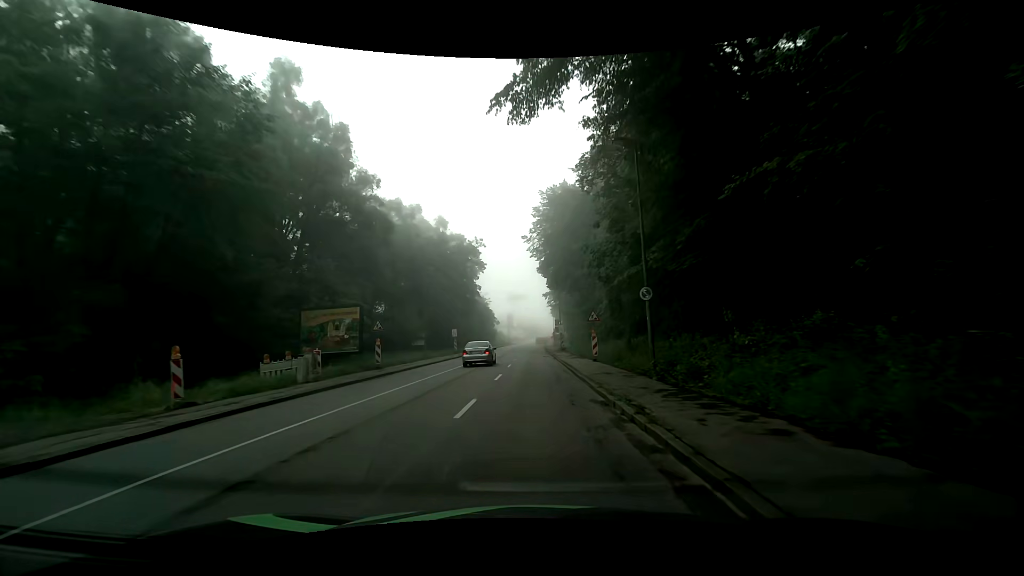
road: tertiary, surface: asphalt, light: Day
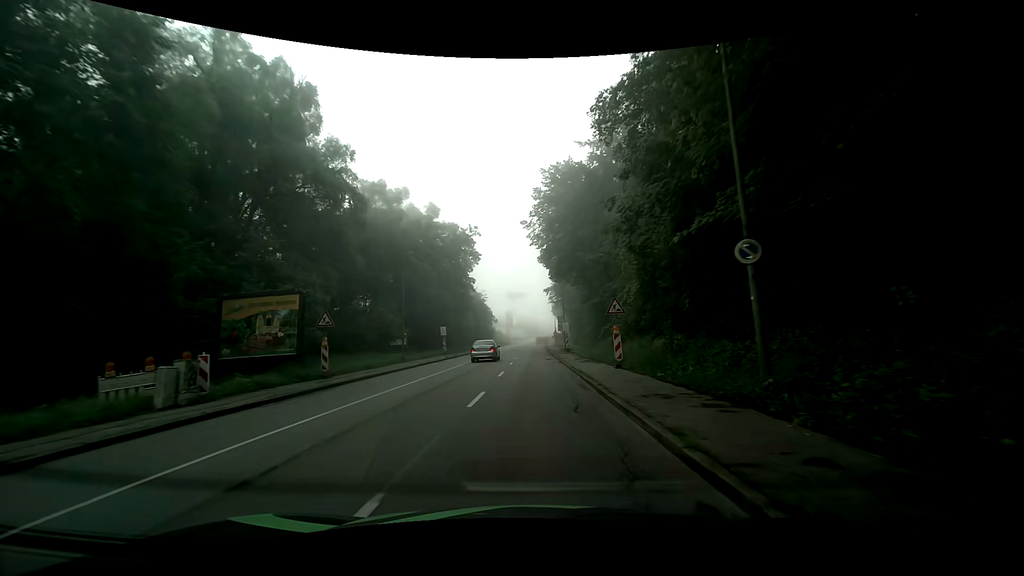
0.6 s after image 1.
(-0.1, +7.6) m; 0°
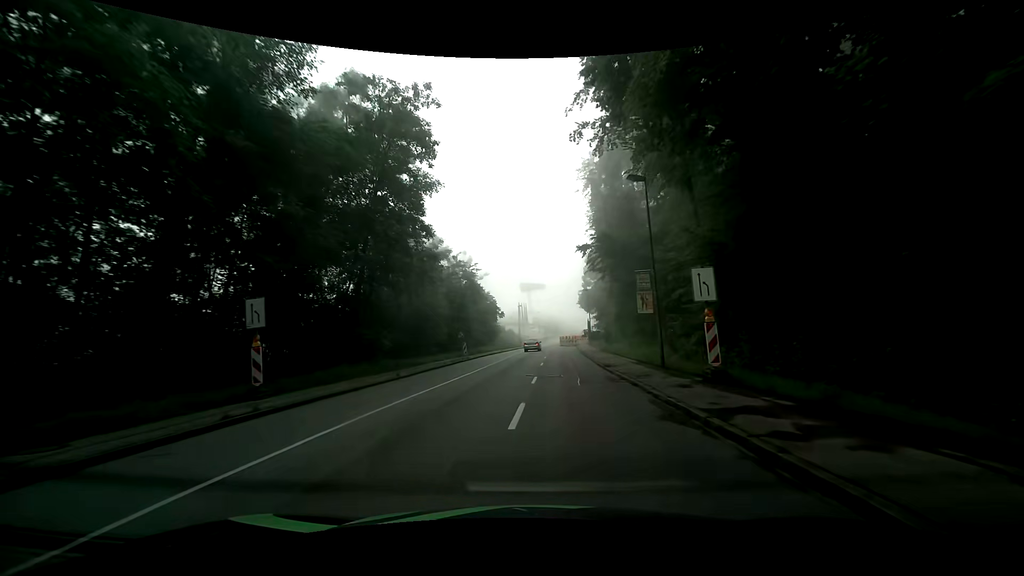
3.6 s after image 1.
(-0.6, +38.1) m; -3°
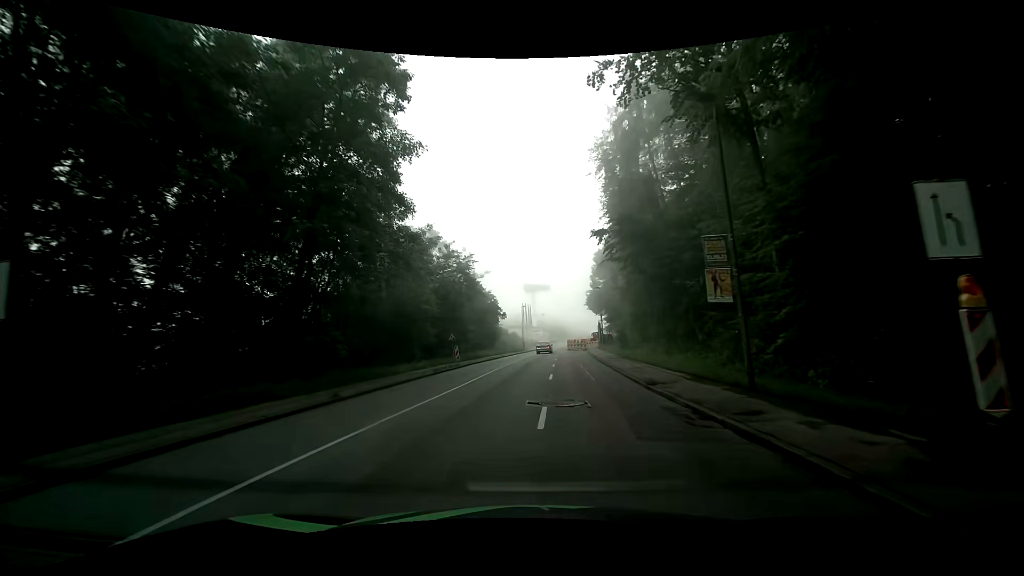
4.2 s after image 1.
(+0.1, +7.6) m; +1°
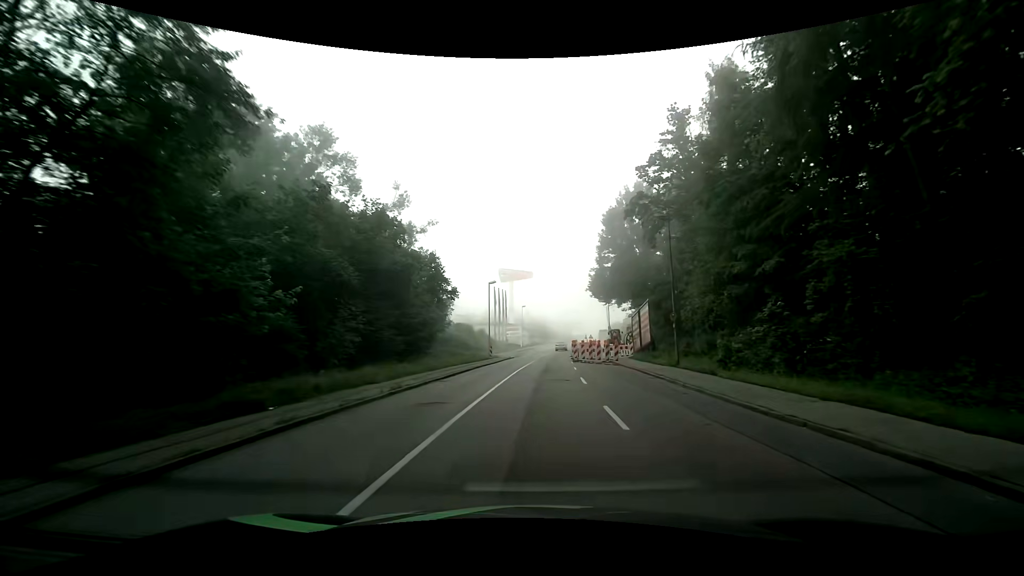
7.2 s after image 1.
(0.0, +38.0) m; +2°
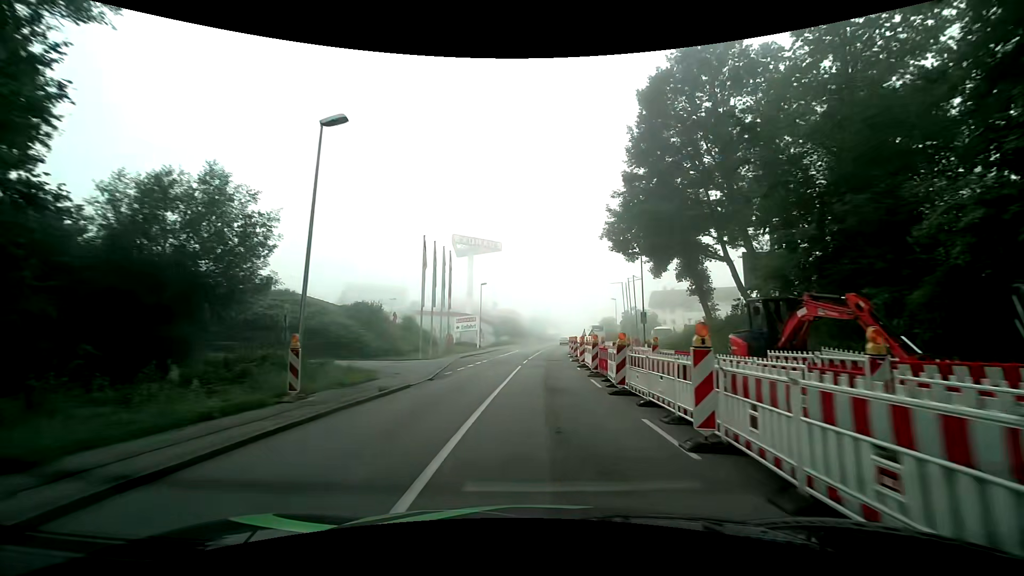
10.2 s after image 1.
(+0.9, +38.1) m; +3°
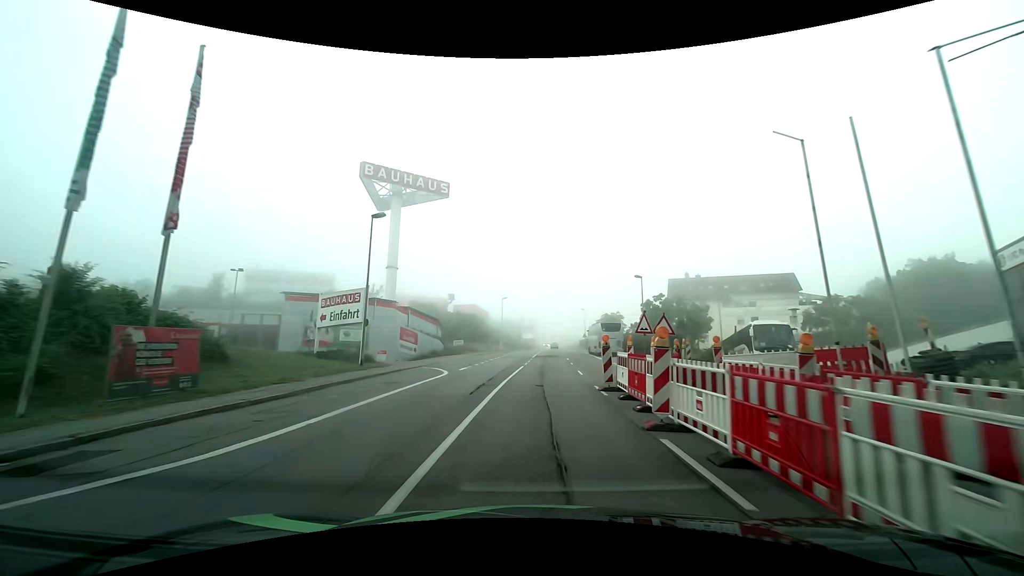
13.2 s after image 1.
(+1.4, +38.0) m; +3°
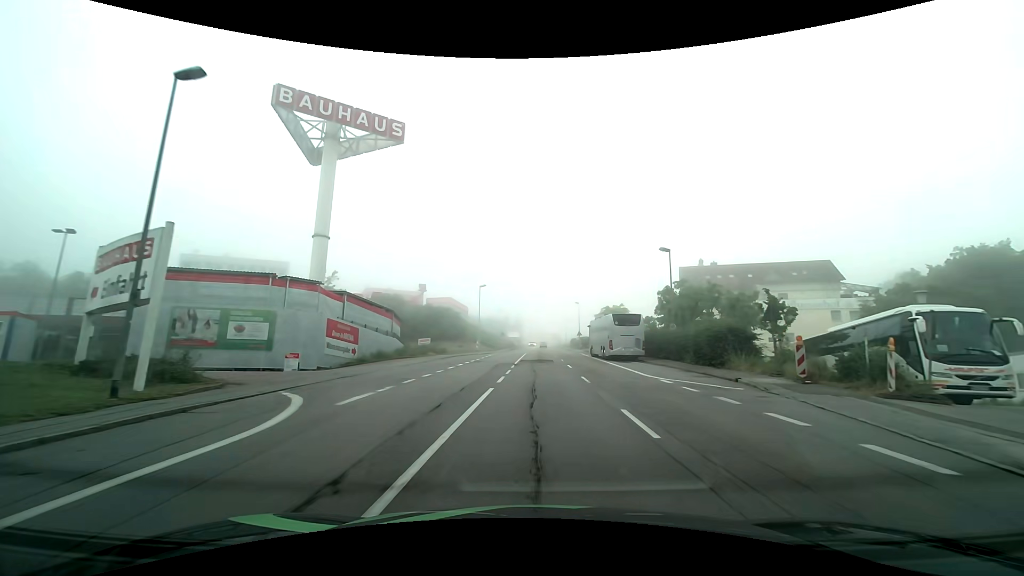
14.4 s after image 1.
(+0.3, +15.2) m; +2°
(0, +10) (0, +20) (0, +30) (+1, +40) (+1, +50) (+1, +60) (+1, +70) (+1, +80) (+2, +90) (+2, +100) m
